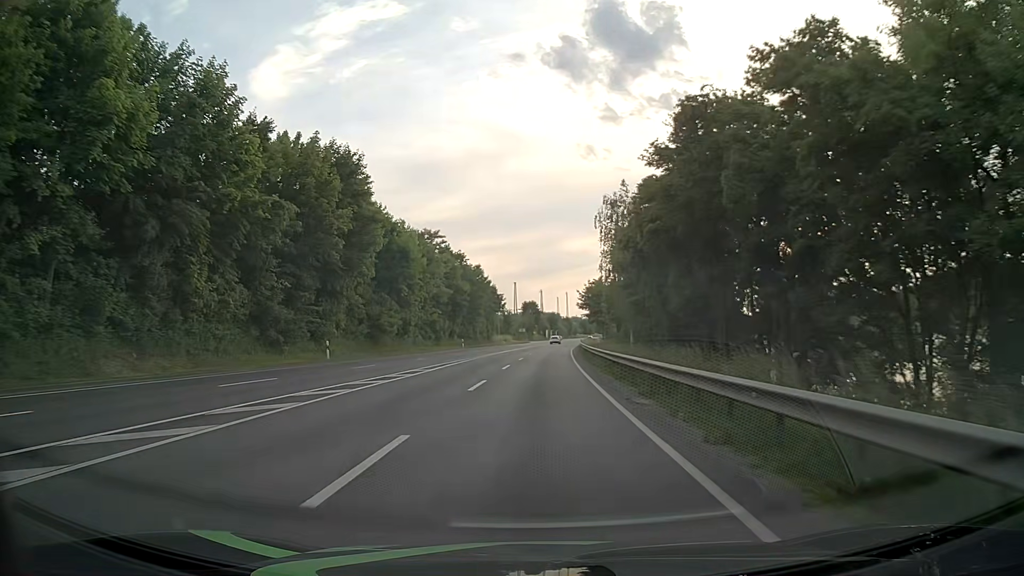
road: primary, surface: asphalt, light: Day
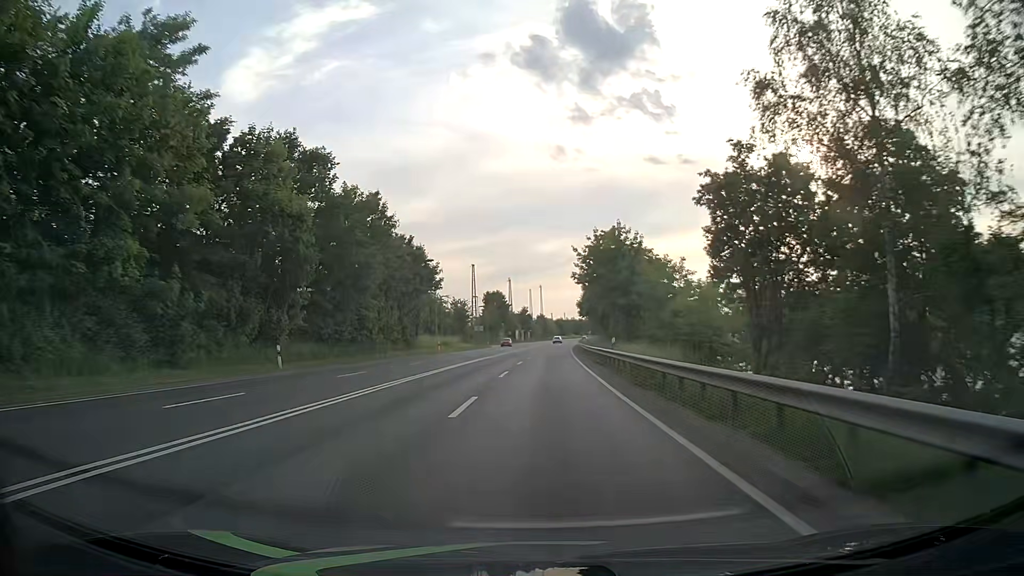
(+0.9, +53.6) m; +2°
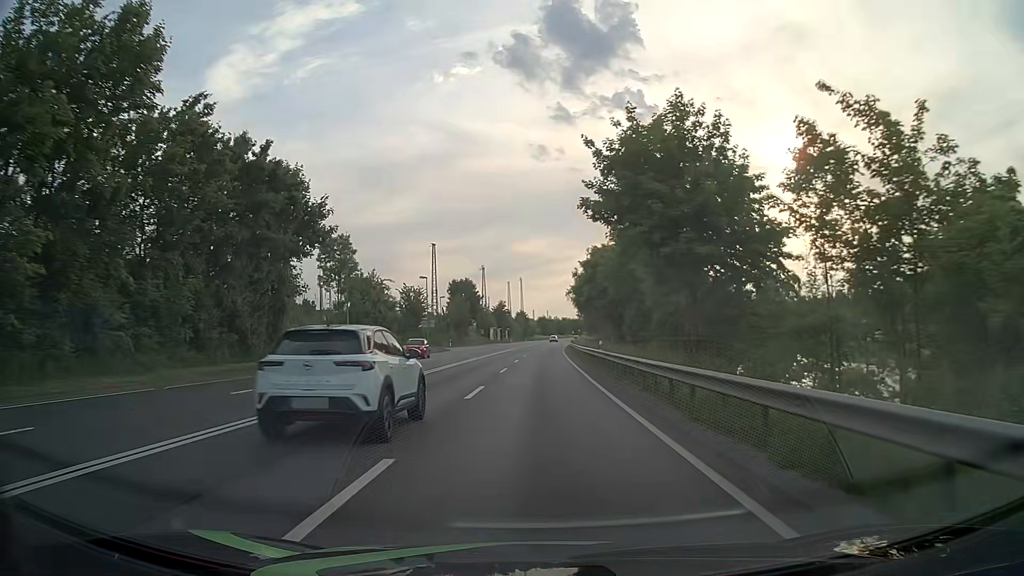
(+0.6, +32.2) m; +2°
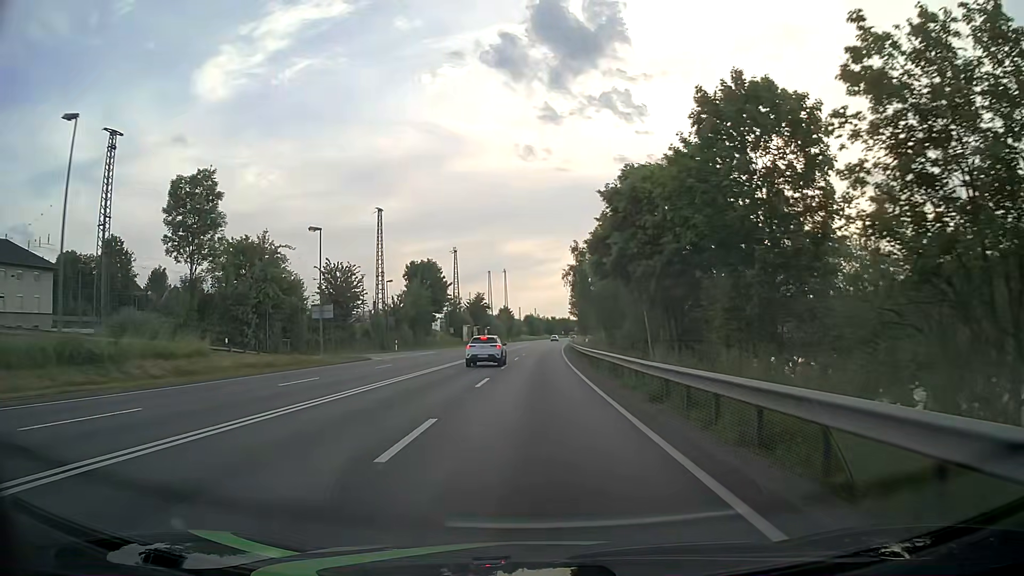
(+0.3, +32.2) m; +1°
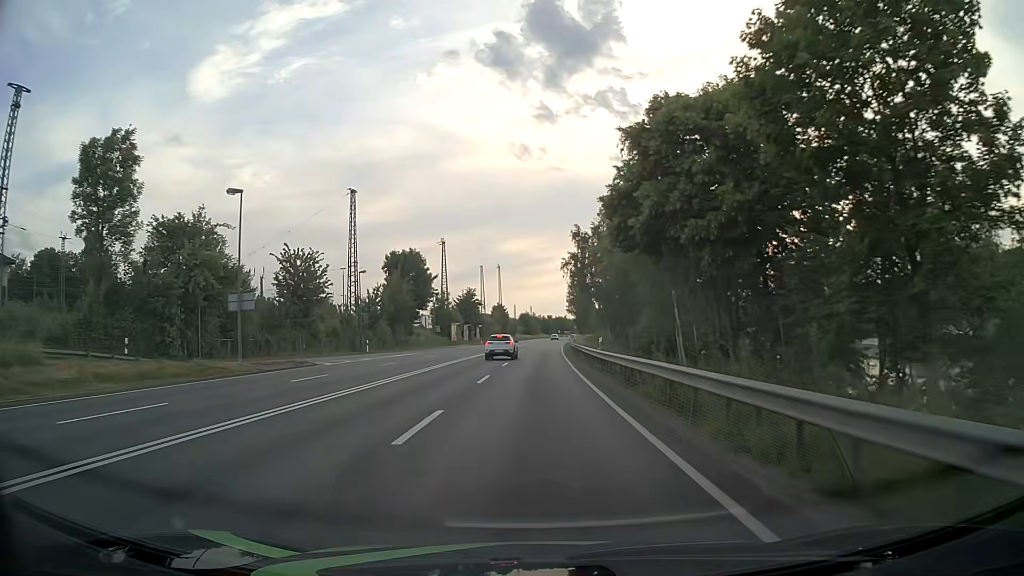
(+0.1, +10.8) m; 0°
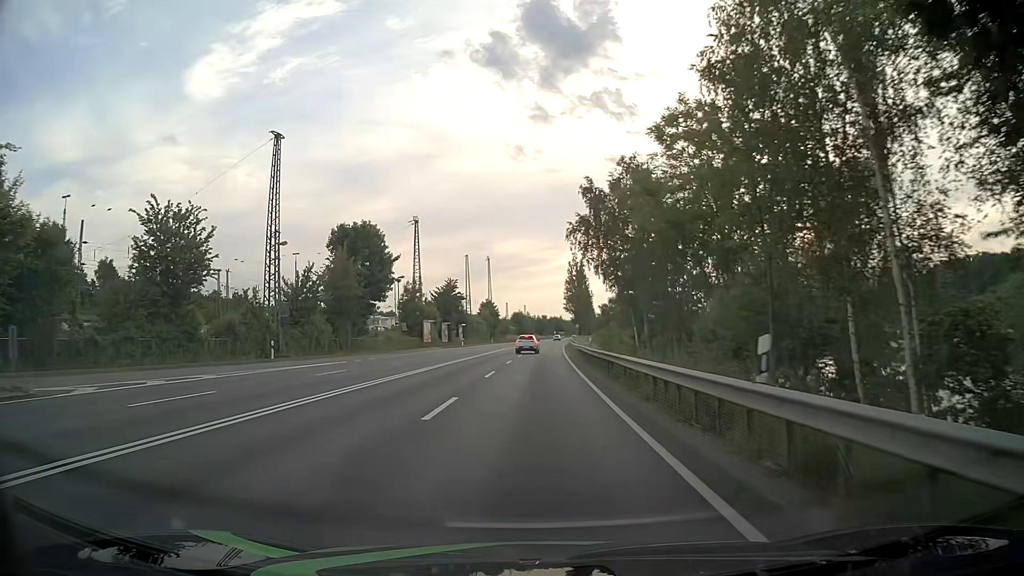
(+0.1, +21.5) m; +1°
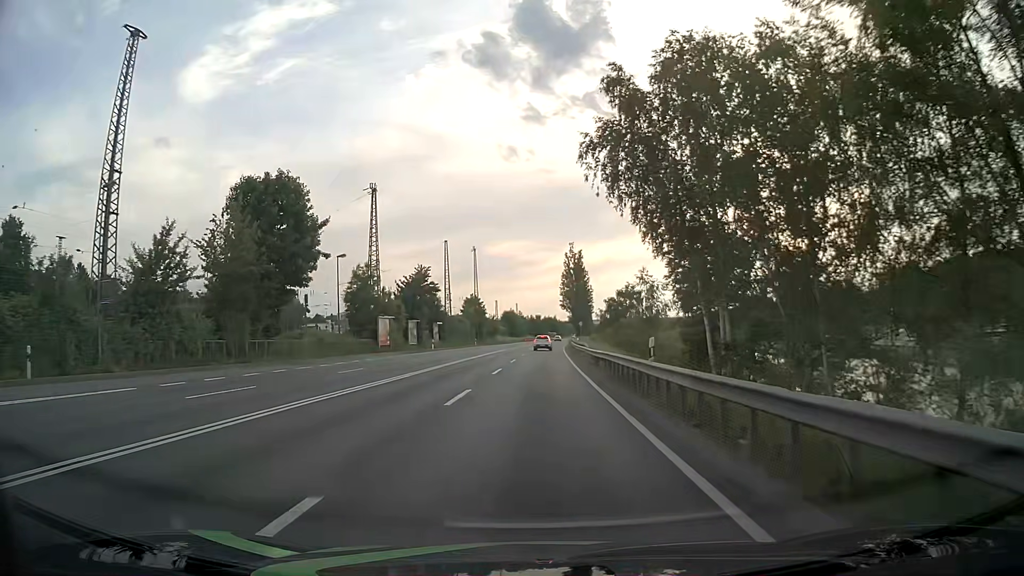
(+0.1, +21.5) m; +1°
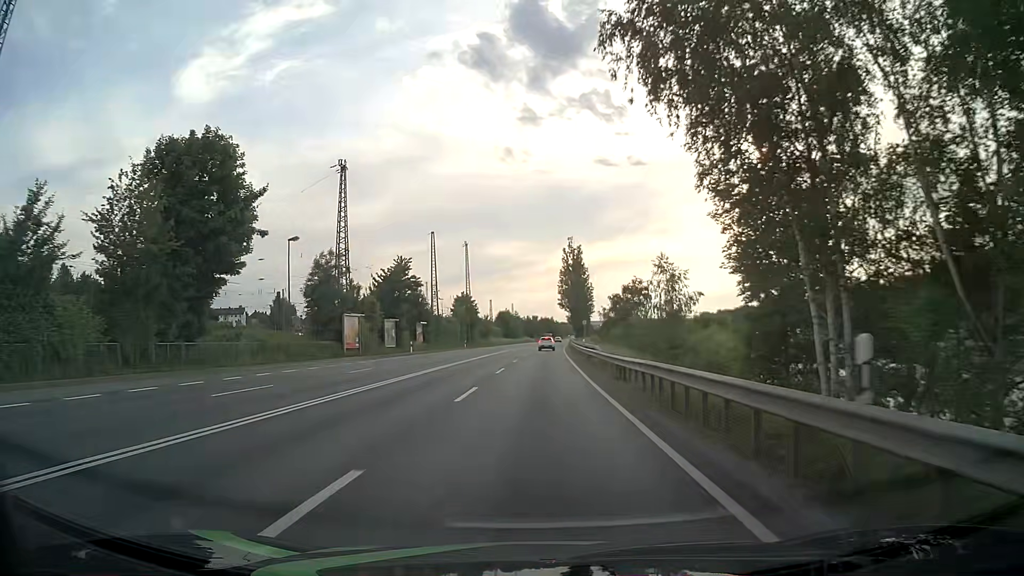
(0.0, +10.8) m; 0°
(0, +10) (0, +20) (0, +30) (+1, +40) (+1, +50) (+1, +60) (+1, +70) (+2, +80) (+2, +90) (+2, +100) m
